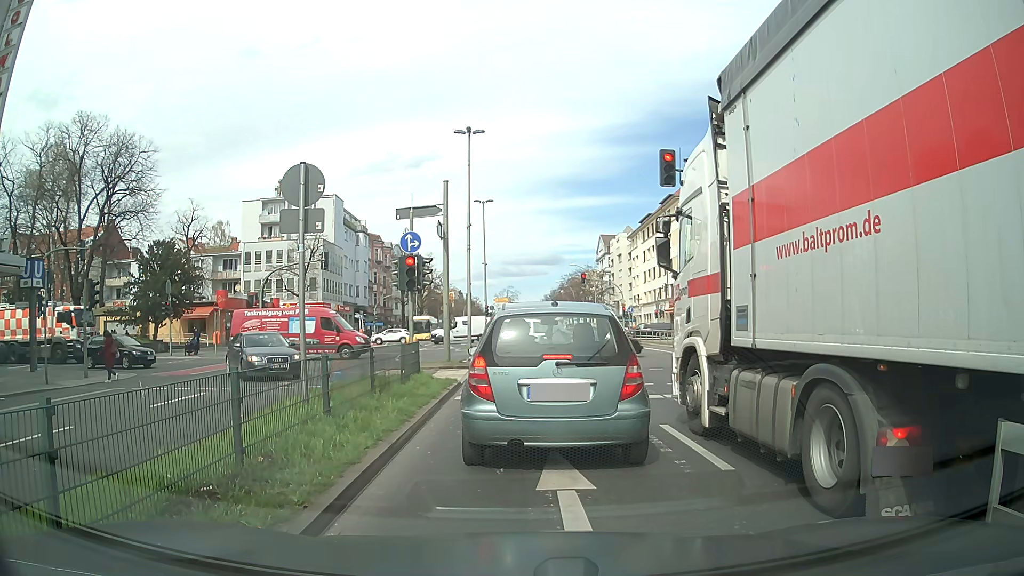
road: primary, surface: asphalt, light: Day
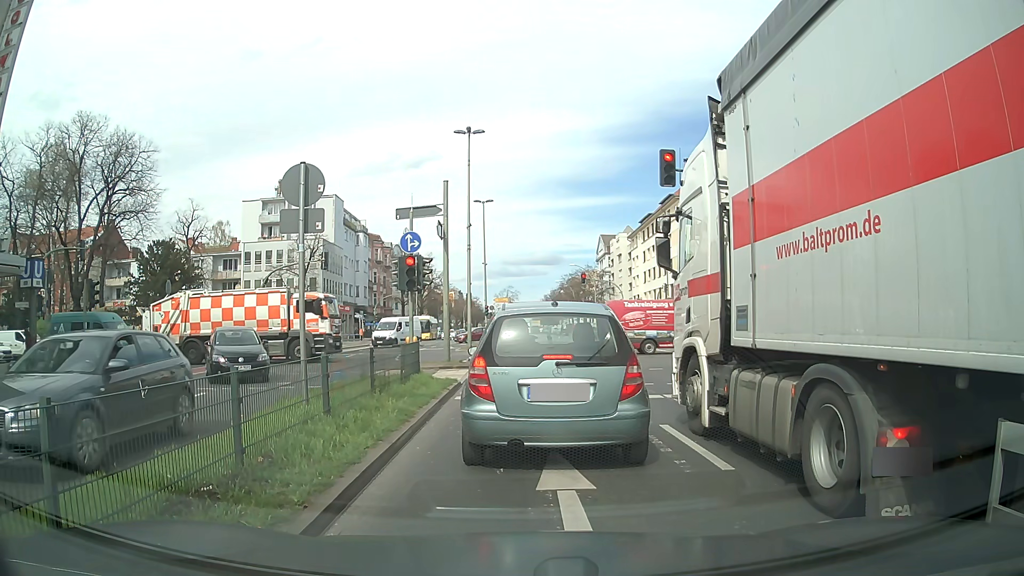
(0.0, 0.0) m; 0°
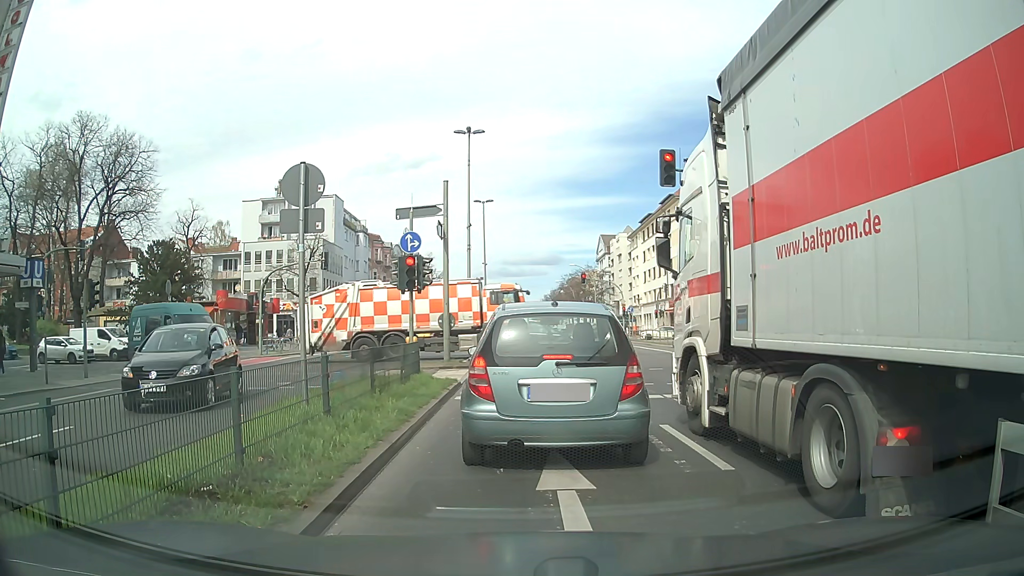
(0.0, 0.0) m; 0°
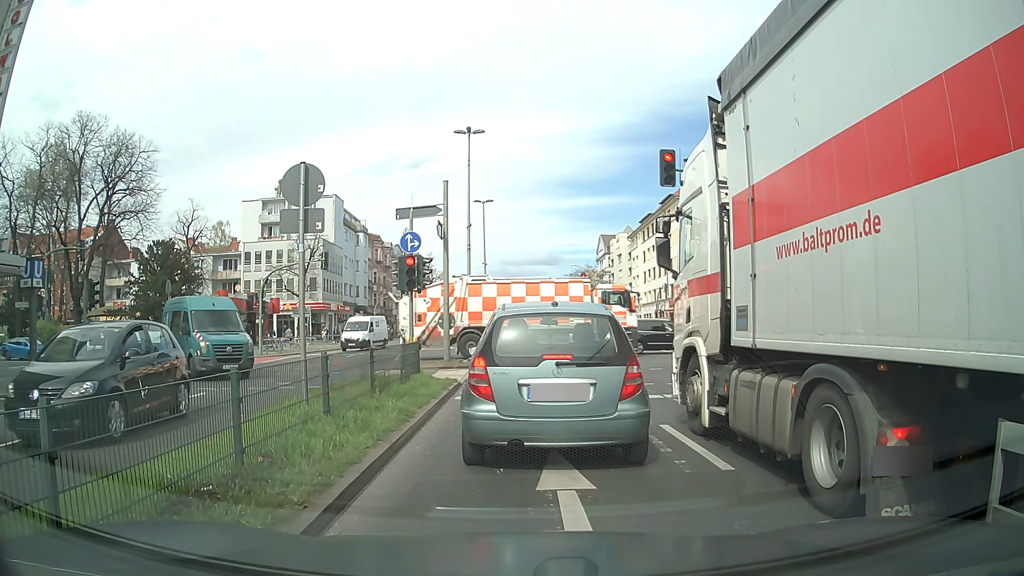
(0.0, 0.0) m; 0°
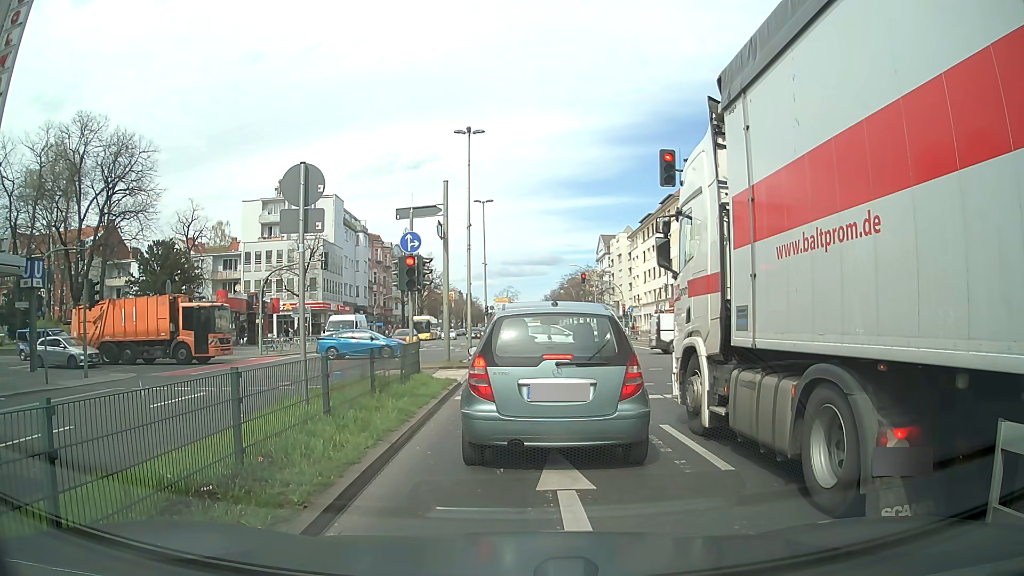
(0.0, 0.0) m; 0°
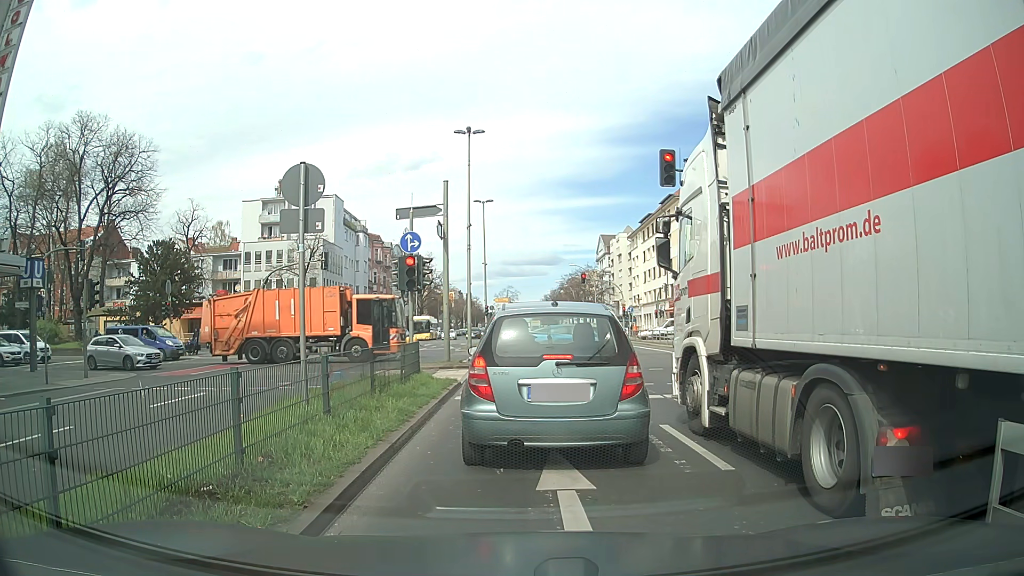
(0.0, 0.0) m; 0°
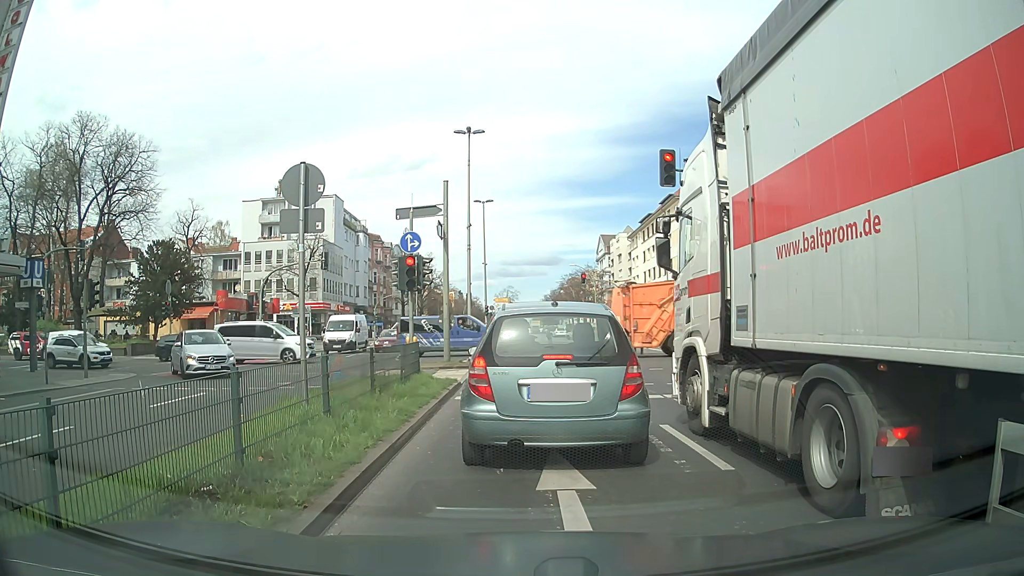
(0.0, 0.0) m; 0°
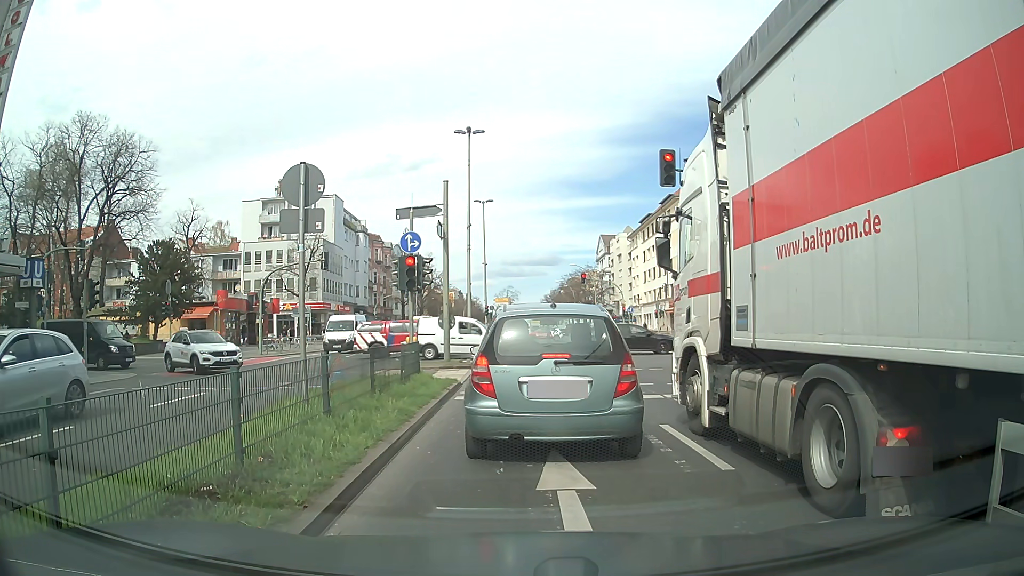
(0.0, 0.0) m; 0°
